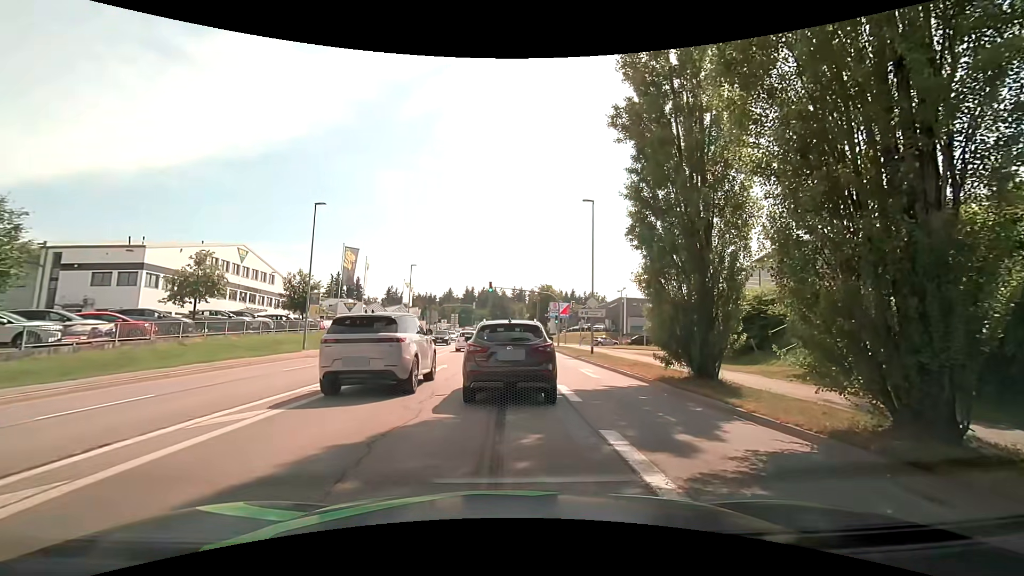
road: tertiary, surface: asphalt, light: Day
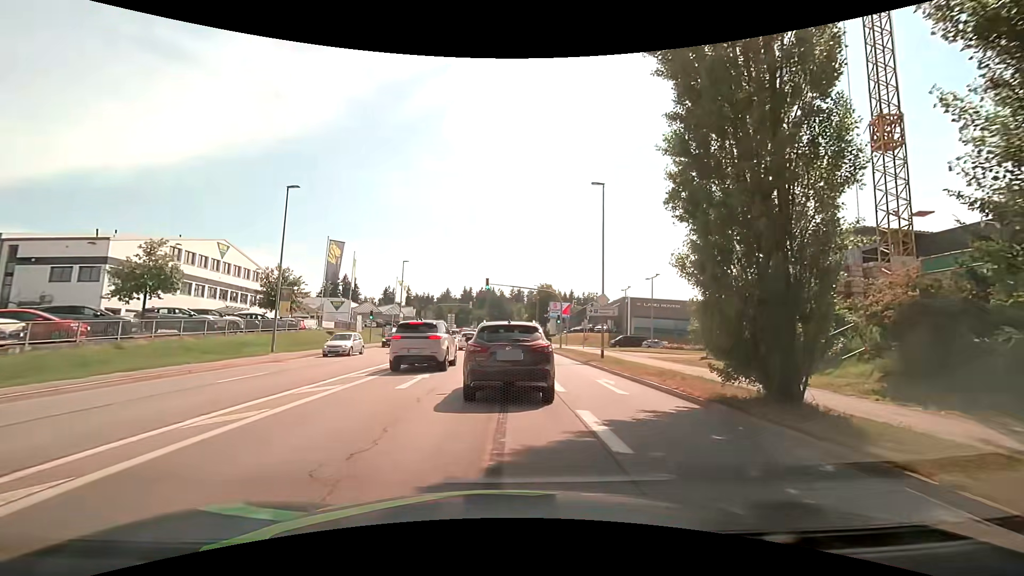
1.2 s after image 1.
(-0.1, +4.5) m; -1°
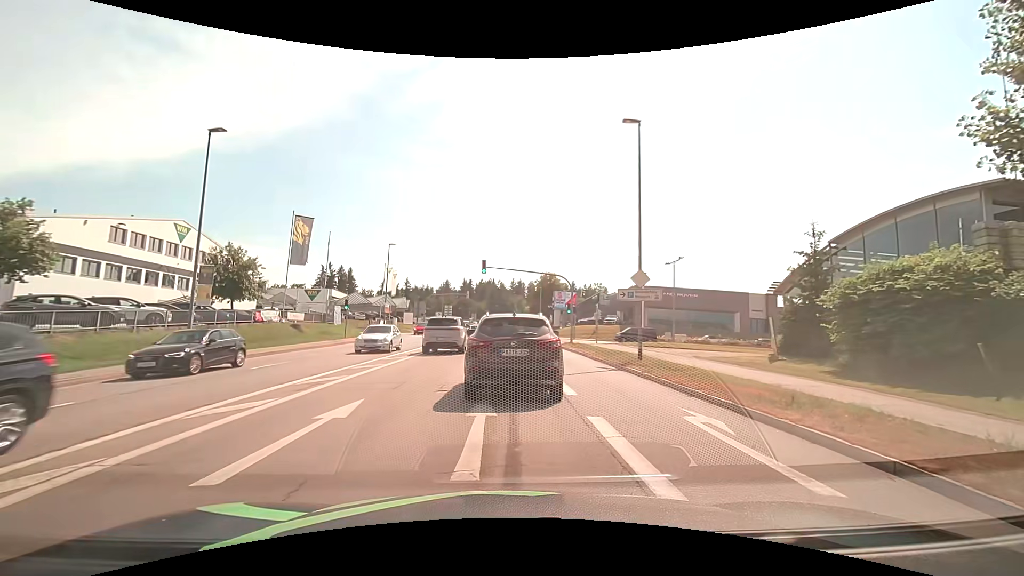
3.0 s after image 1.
(0.0, +7.8) m; -1°
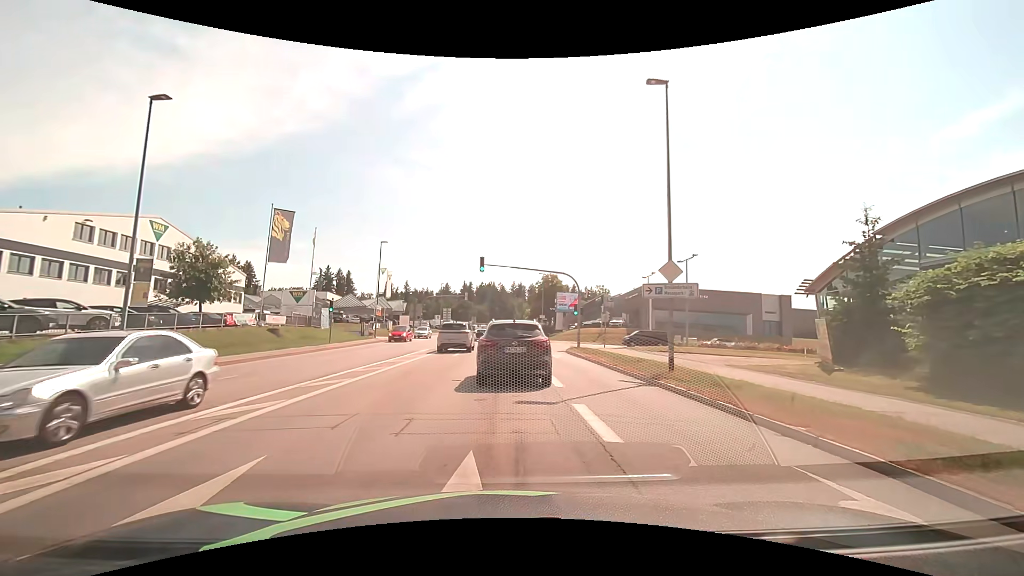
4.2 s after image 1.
(+0.1, +3.8) m; +2°
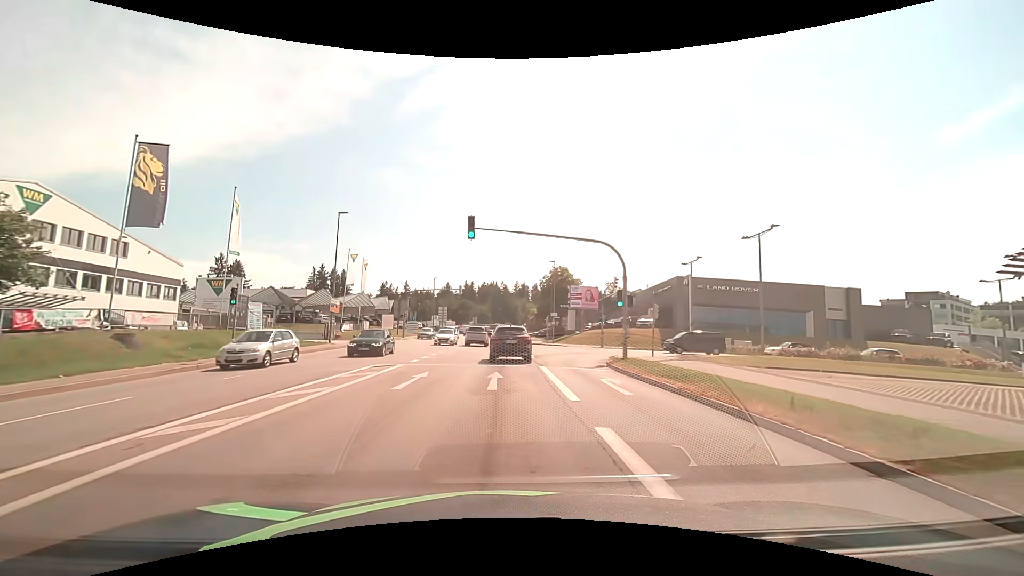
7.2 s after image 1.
(-0.4, +14.7) m; -2°
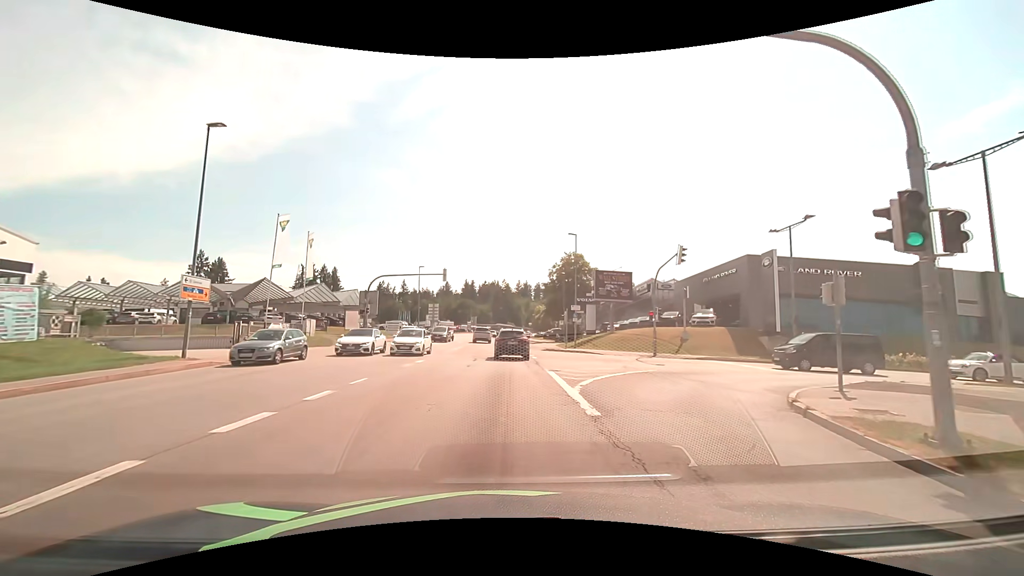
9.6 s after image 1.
(-0.1, +17.8) m; 0°
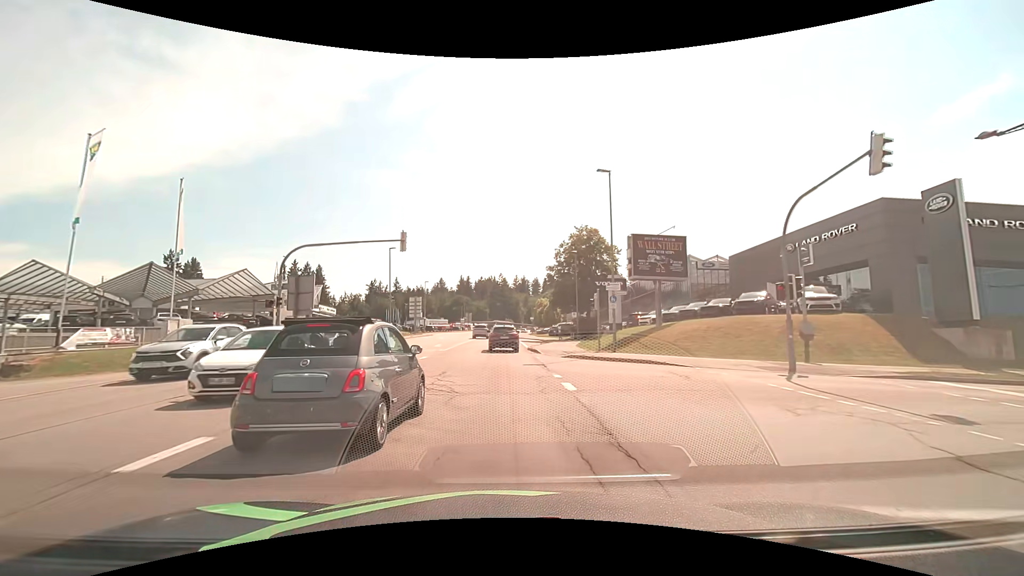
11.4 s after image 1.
(0.0, +16.8) m; 0°
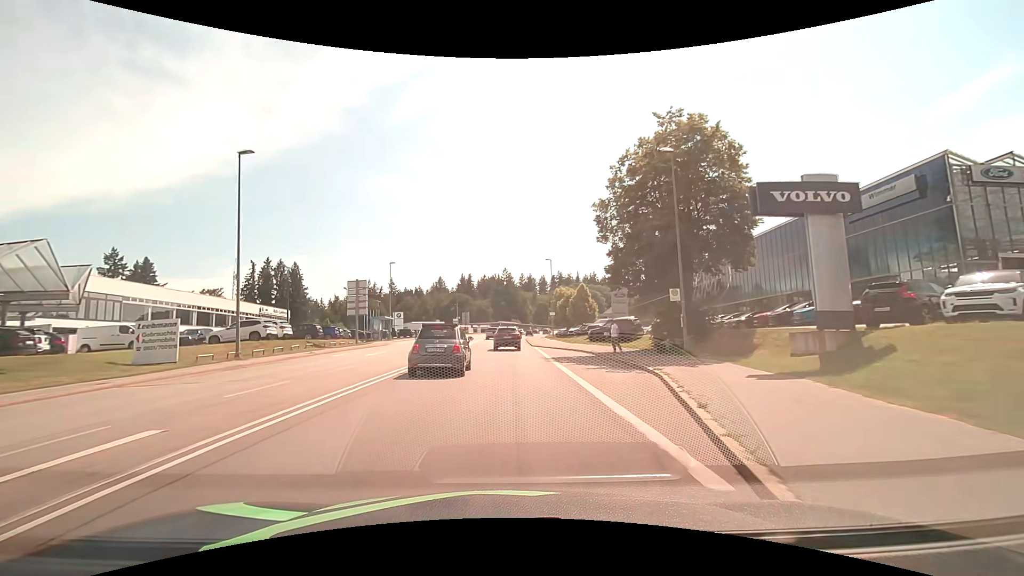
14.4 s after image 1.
(-0.2, +33.6) m; -1°
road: secondary
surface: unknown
(0, +10) (0, +20) (0, +30) (0, +40) (0, +50) (0, +60) (+1, +70) (+1, +80) (+1, +90) (+2, +100) m
